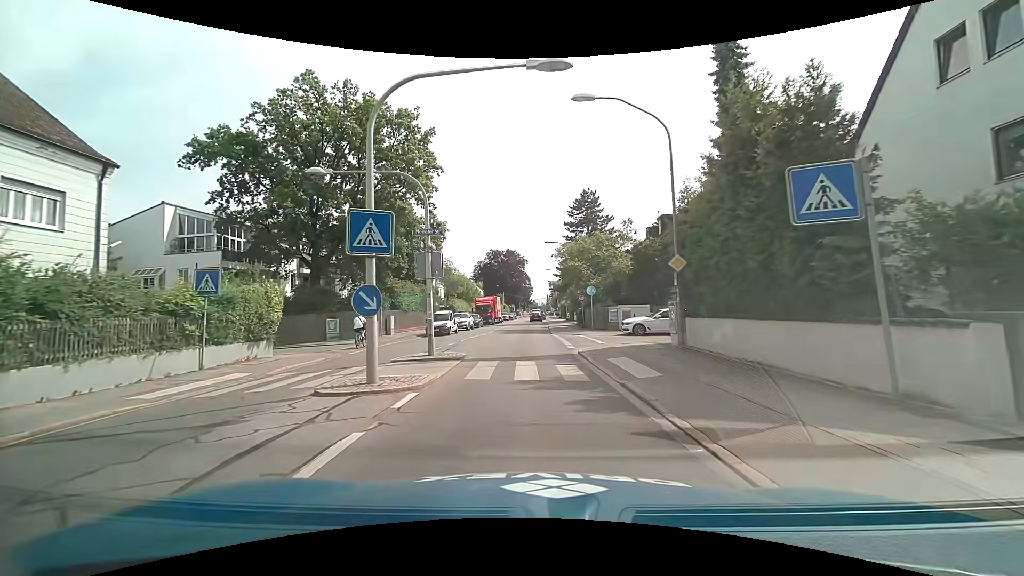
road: secondary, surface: asphalt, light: Day
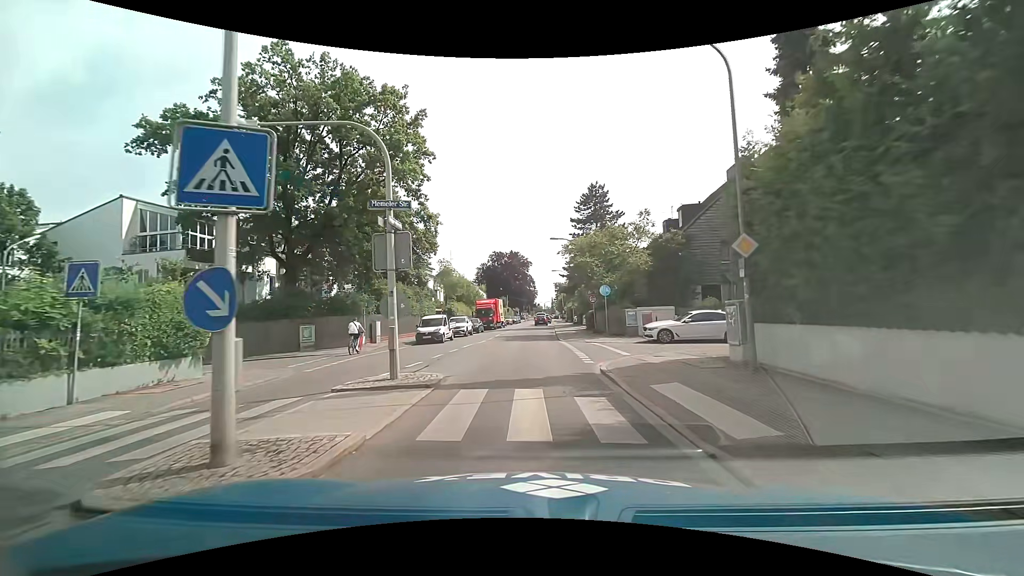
(0.0, +4.5) m; -1°
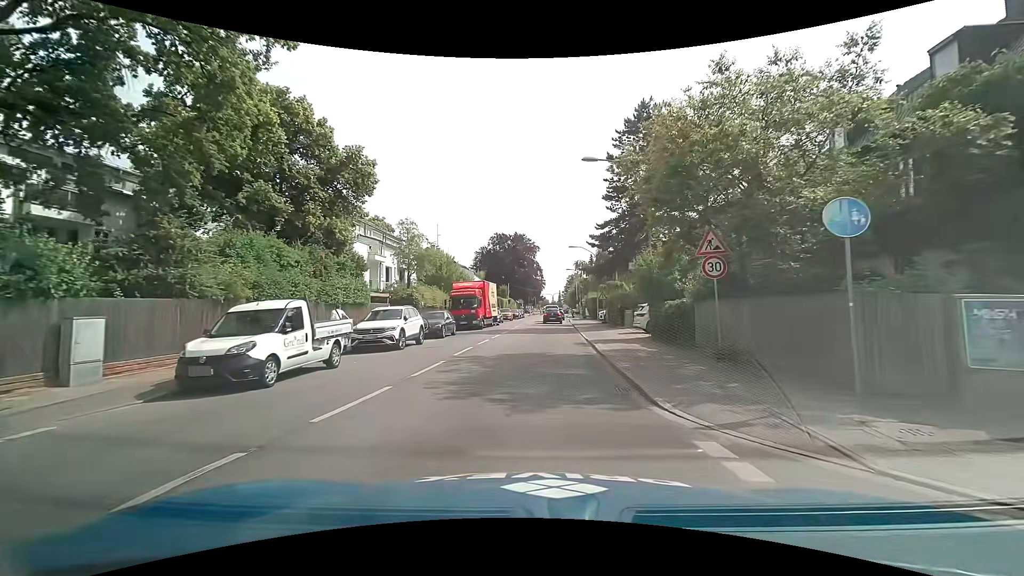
(-0.3, +21.8) m; 0°
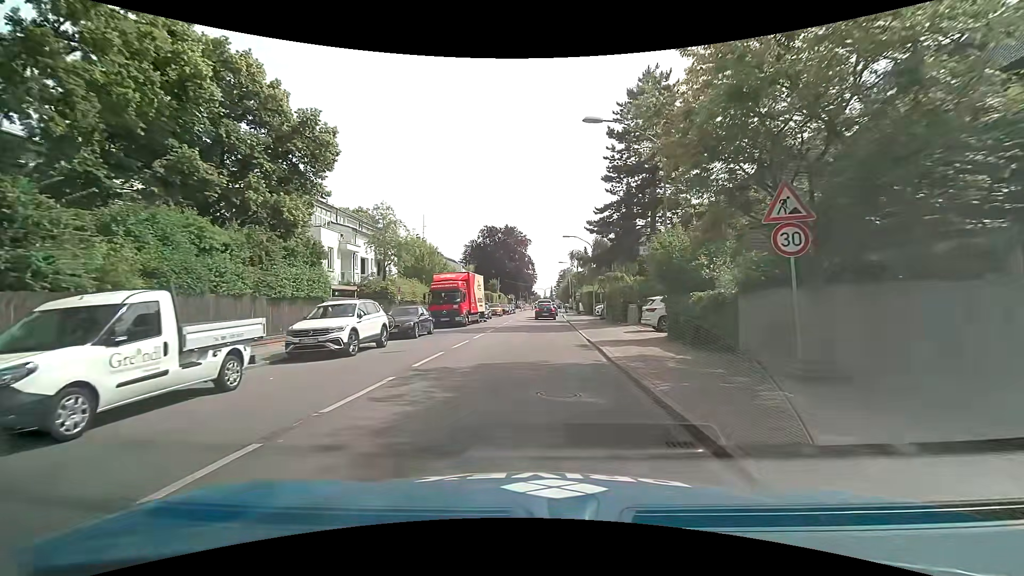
(0.0, +4.2) m; +1°
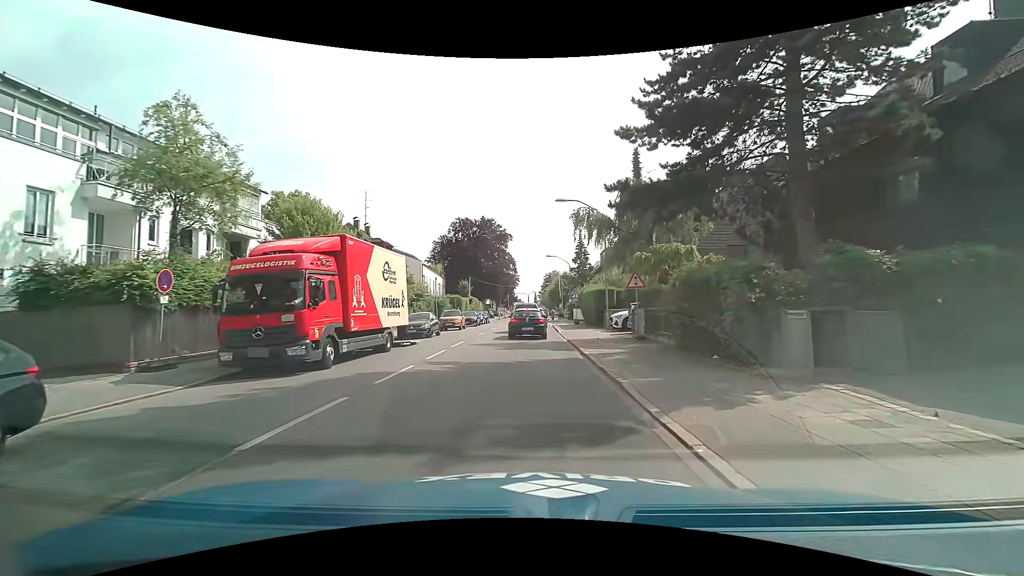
(+0.6, +19.3) m; +3°
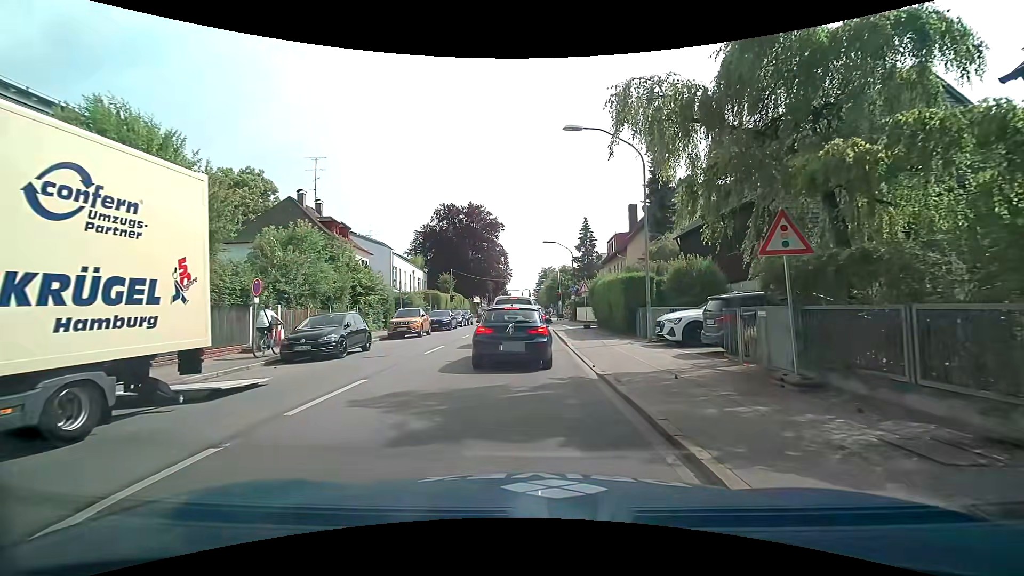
(0.0, +11.9) m; 0°
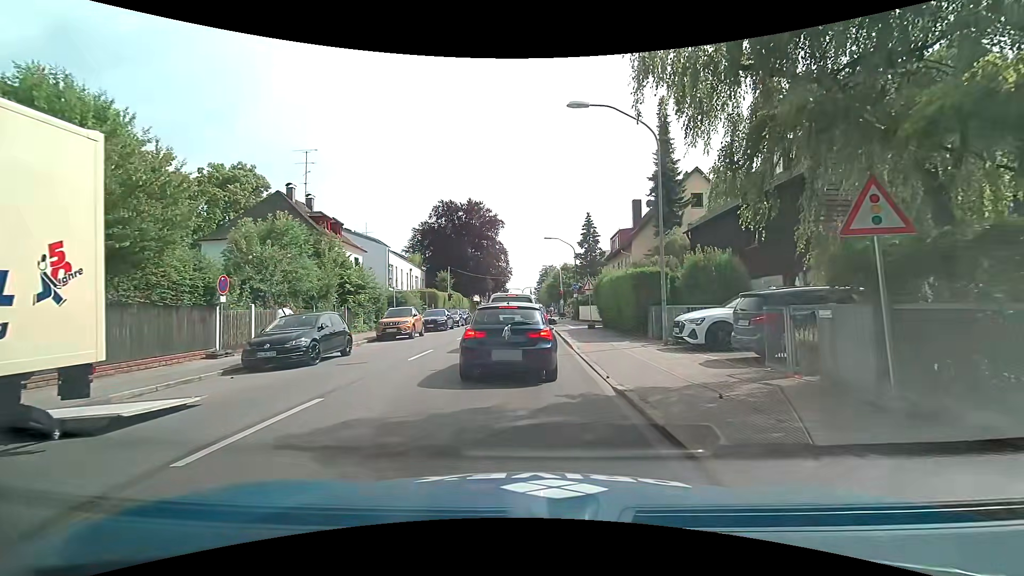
(0.0, +1.9) m; 0°
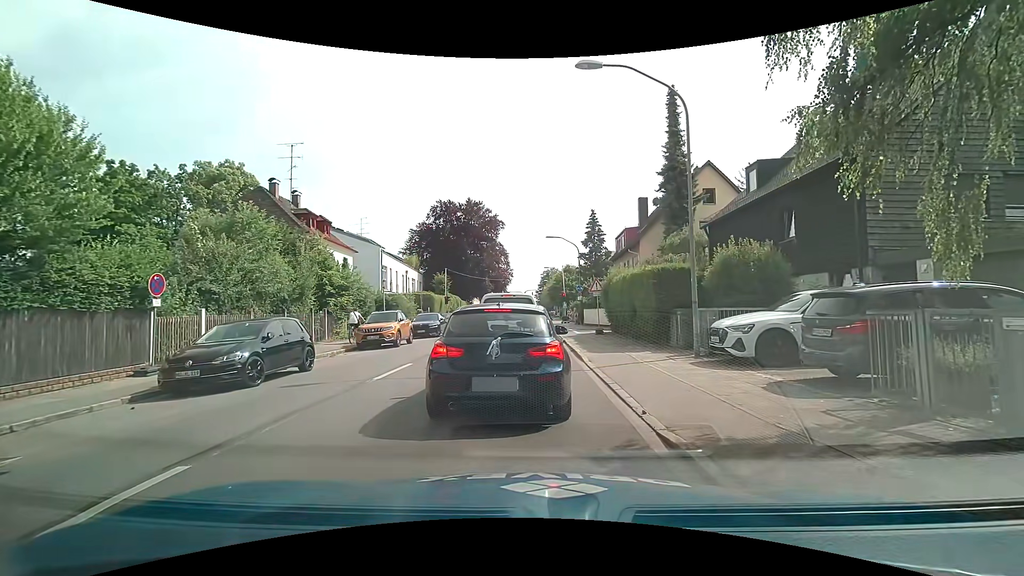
(0.0, +2.8) m; -2°
(0, +10) (0, +20) (0, +30) (0, +40) (0, +50) (+1, +60) (+1, +70) (+2, +80) (+2, +90) (+3, +100) m
